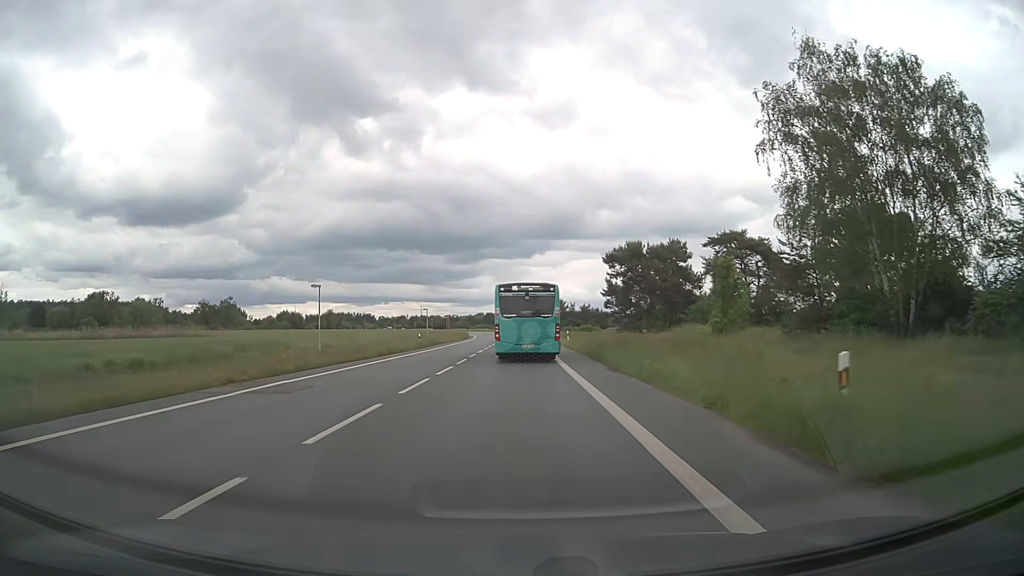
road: primary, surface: asphalt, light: Day
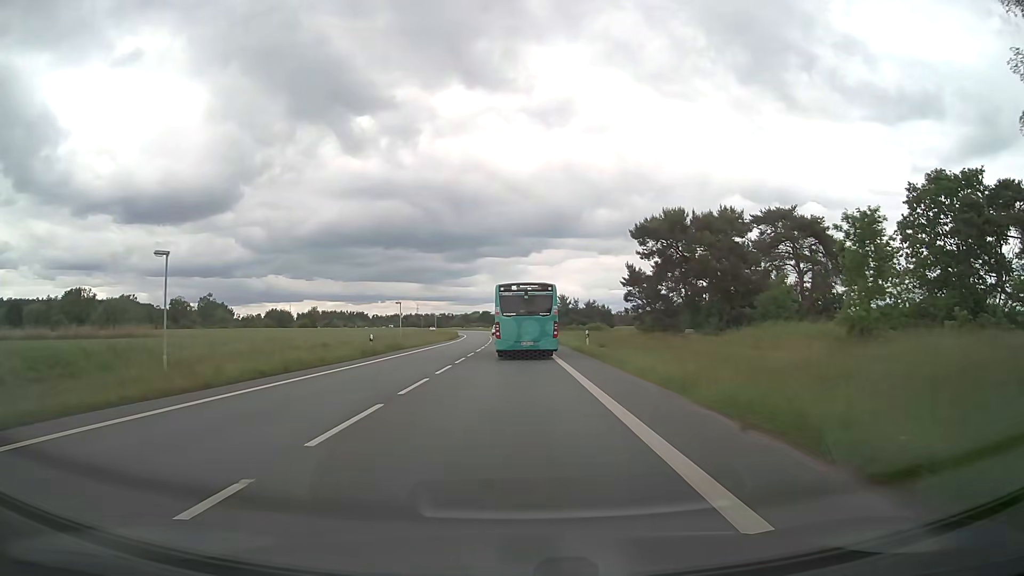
(0.0, +18.3) m; 0°
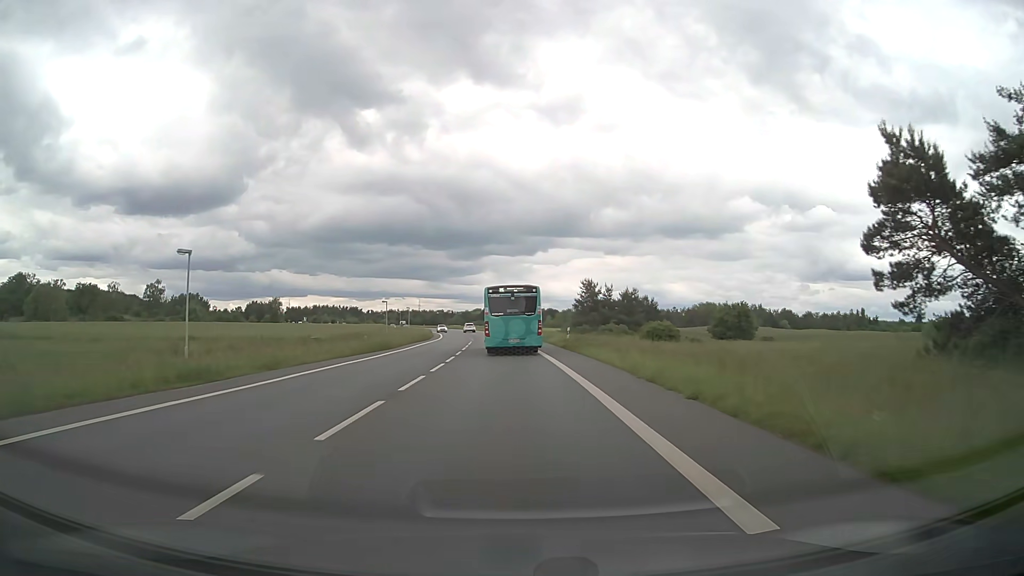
(0.0, +48.0) m; 0°
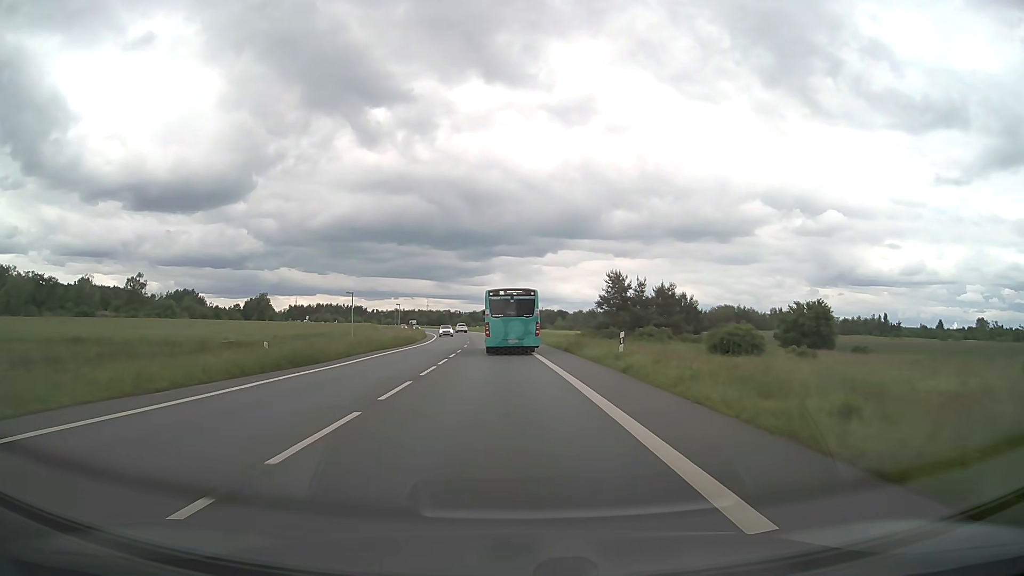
(-0.1, +19.3) m; -1°
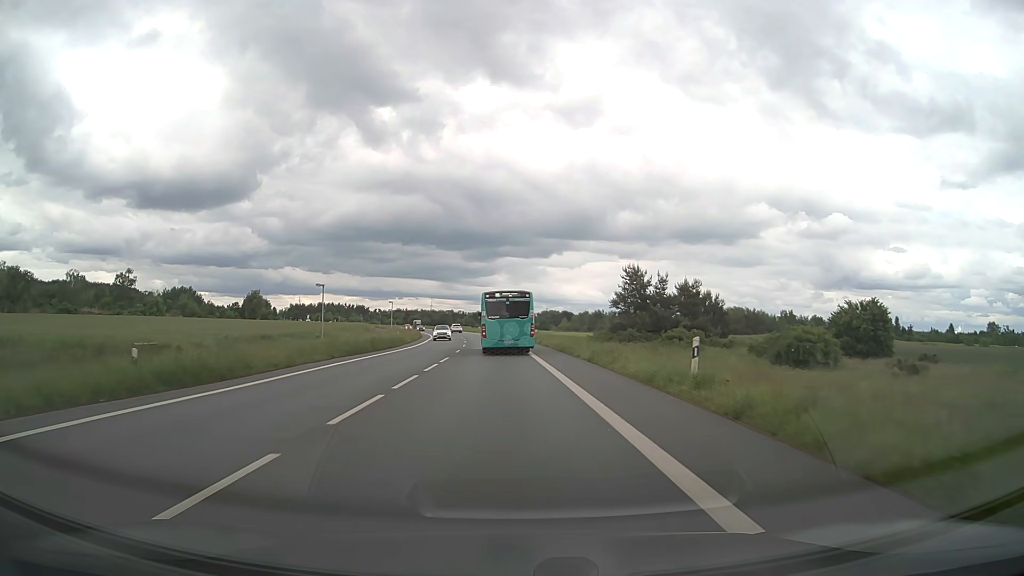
(0.0, +9.7) m; 0°
